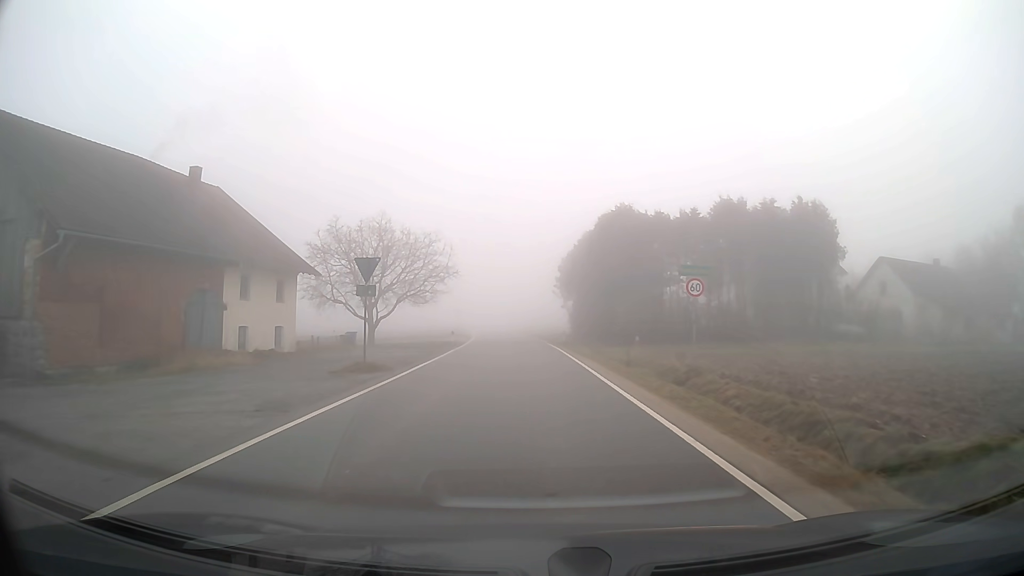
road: tertiary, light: Day
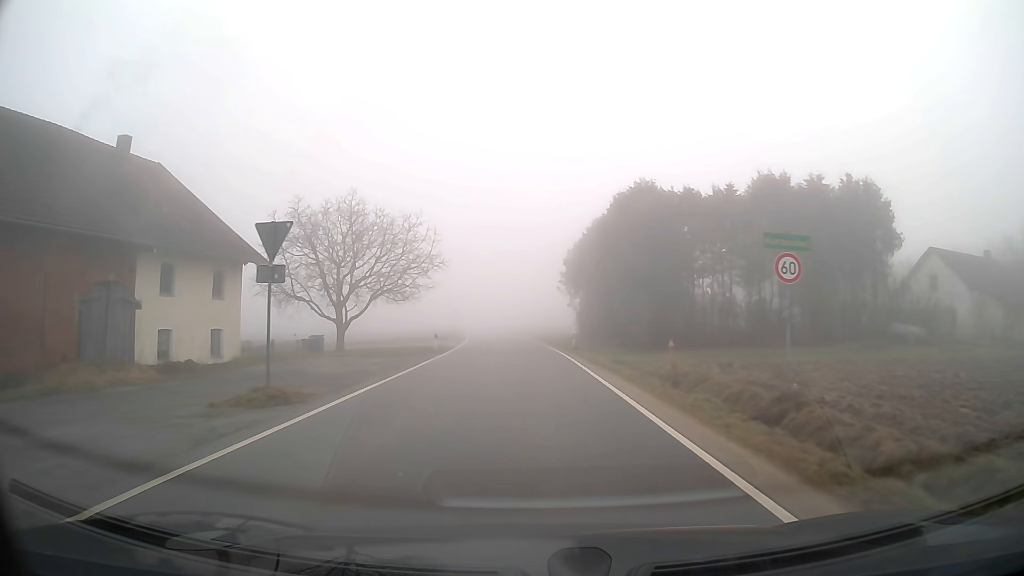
(0.0, +7.5) m; 0°
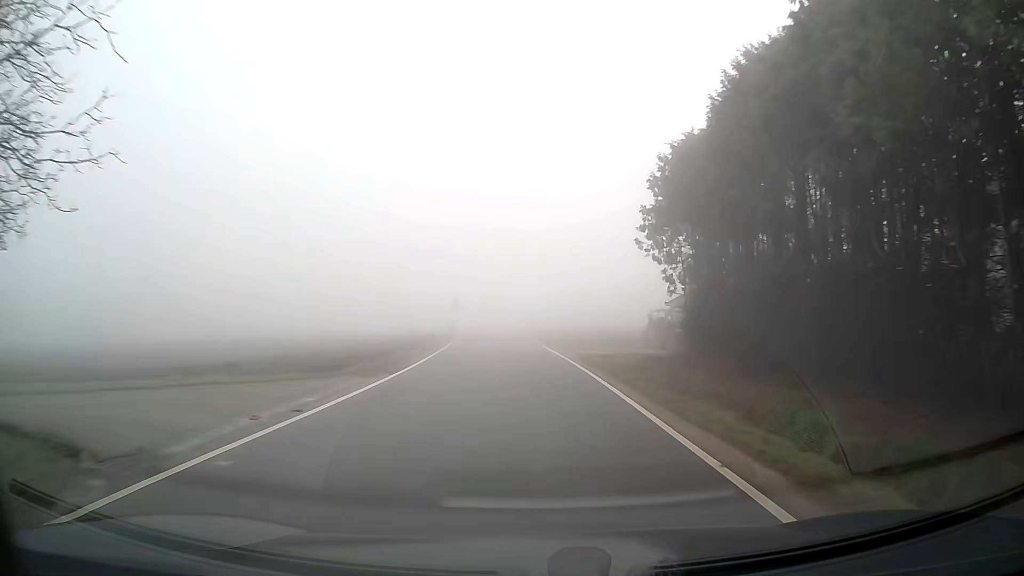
(-0.7, +32.1) m; -3°
